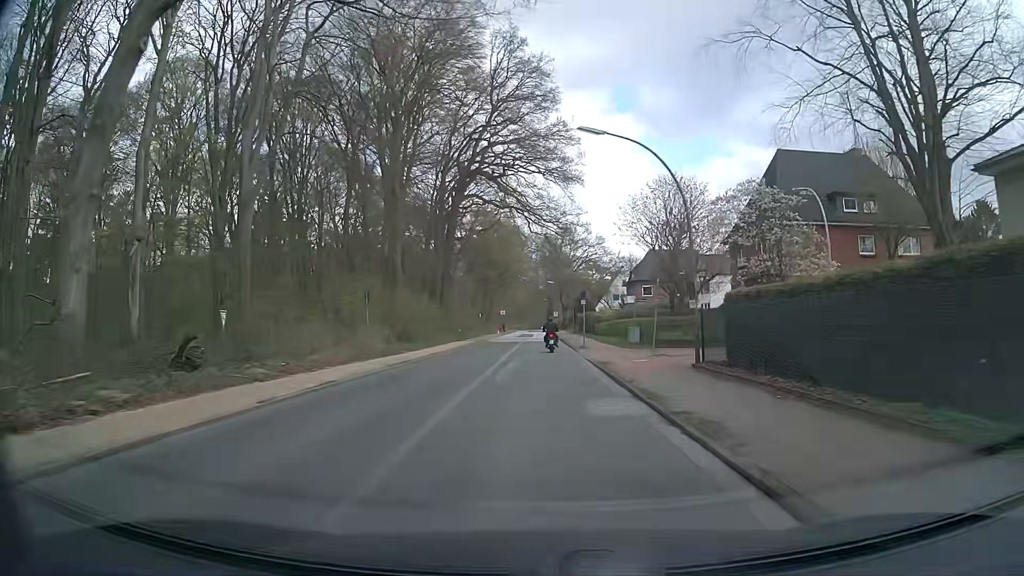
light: Day
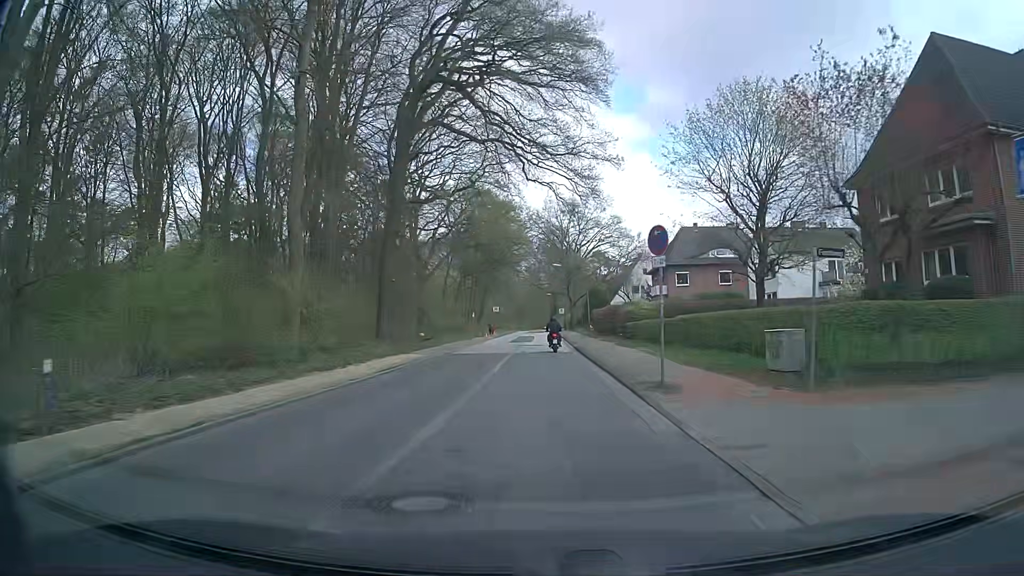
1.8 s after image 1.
(-0.3, +22.5) m; -1°
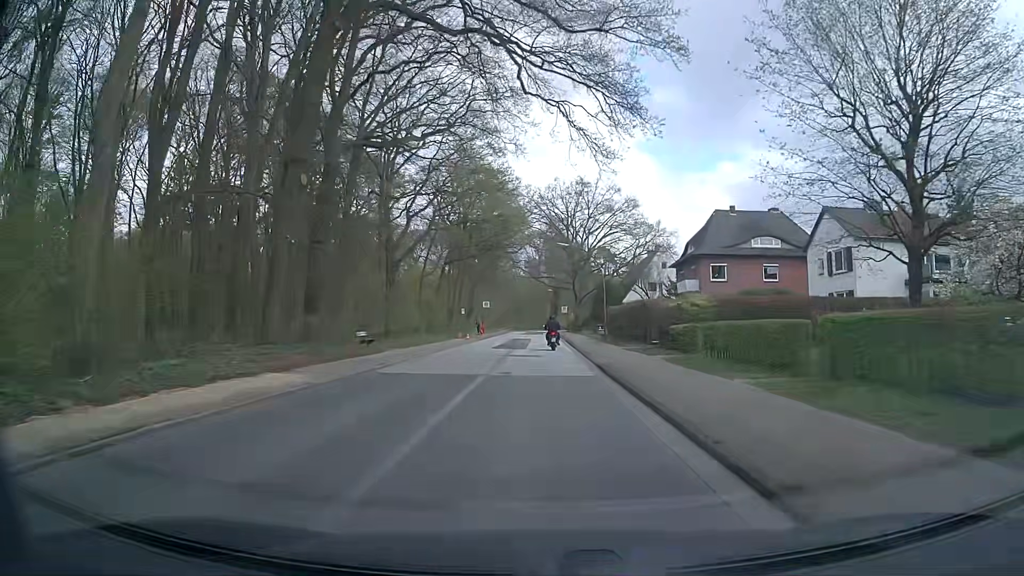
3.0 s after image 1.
(+0.1, +15.1) m; +1°
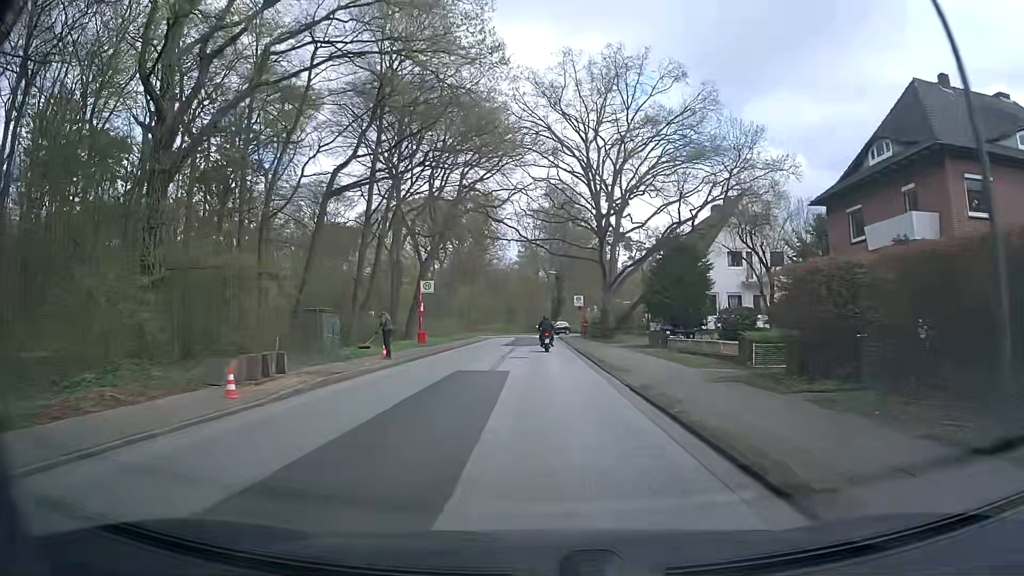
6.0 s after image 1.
(-0.2, +37.7) m; 0°
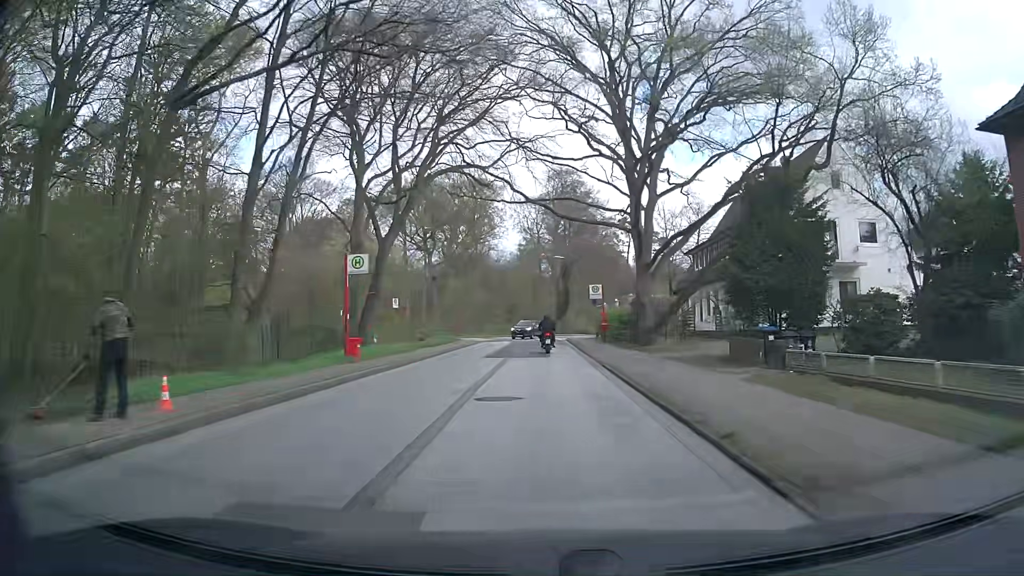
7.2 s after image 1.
(-0.1, +14.2) m; -1°
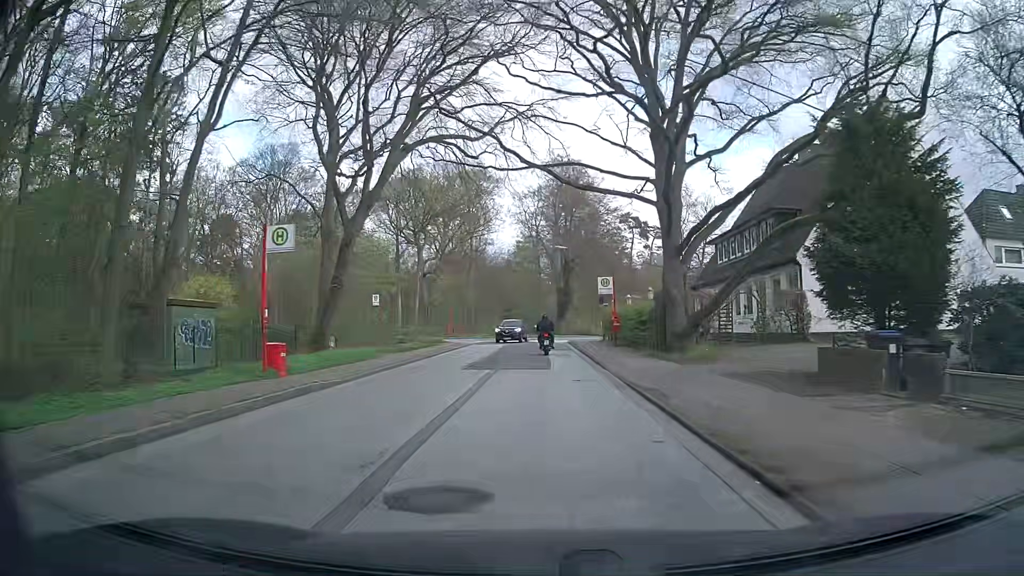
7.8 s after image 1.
(0.0, +6.7) m; 0°
